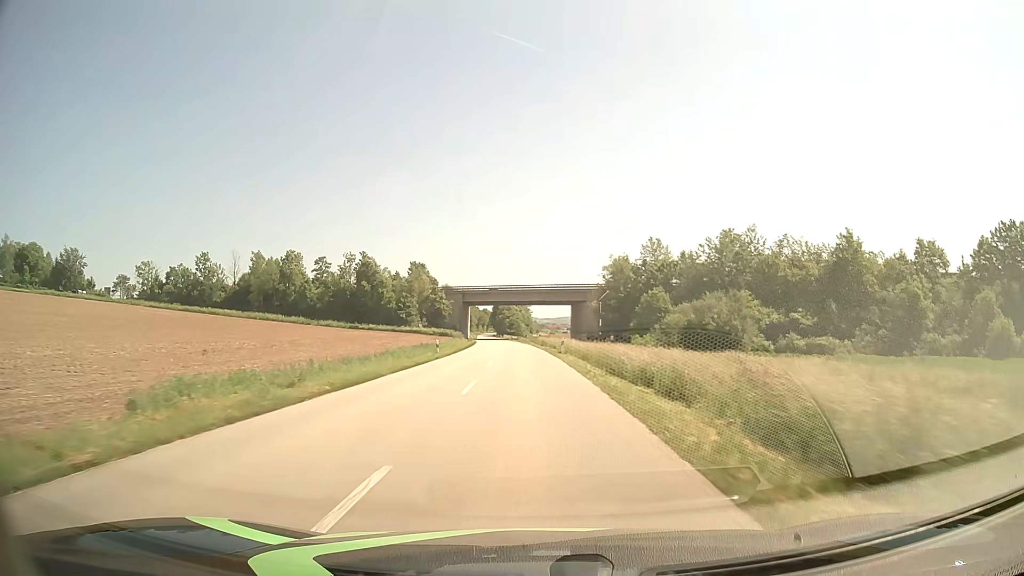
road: secondary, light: Day
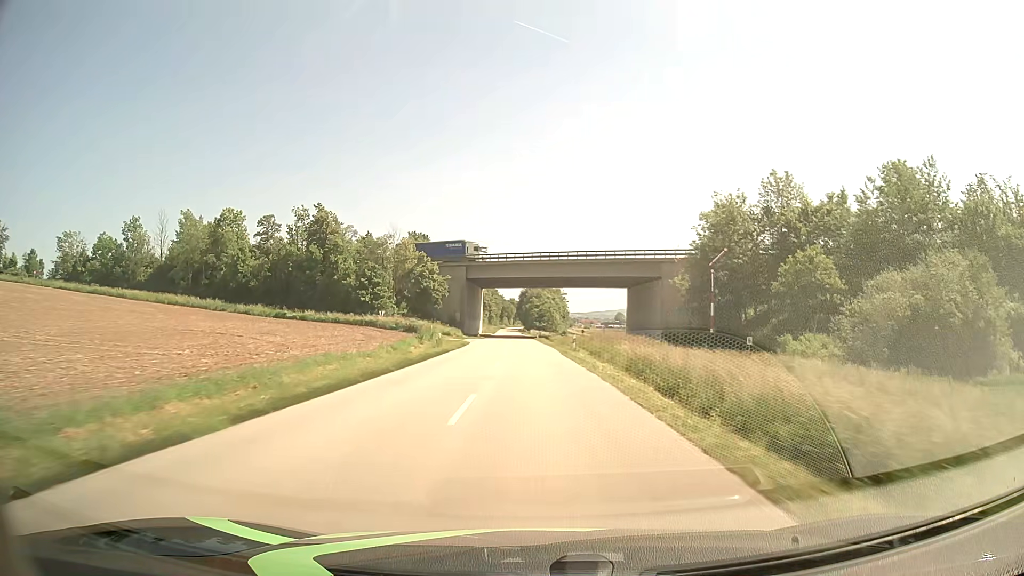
(-1.0, +52.8) m; -2°
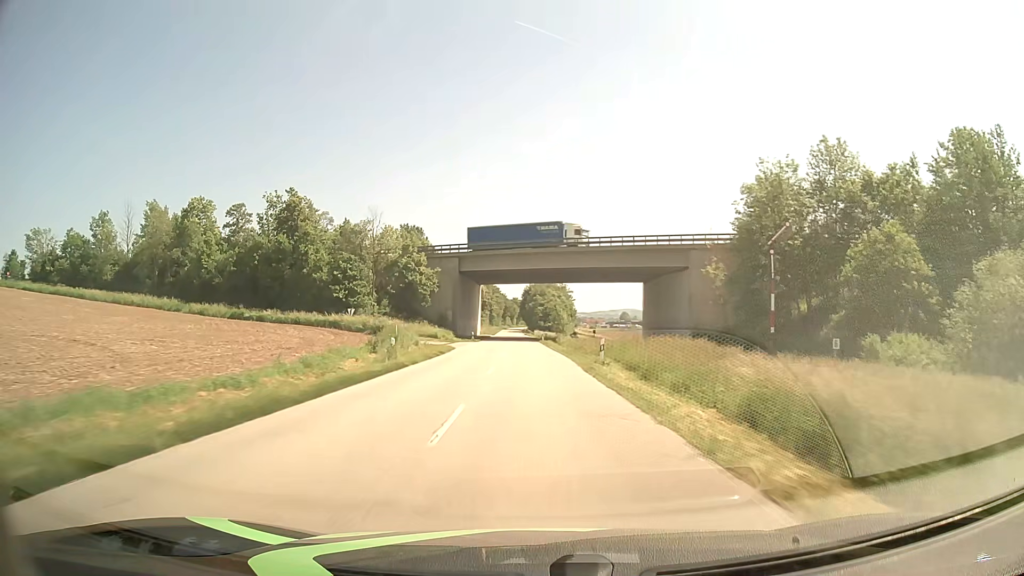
(0.0, +13.7) m; 0°
(0, +10) (0, +20) (0, +30) (-1, +40) (-1, +50) (-1, +60) (-1, +70) (-2, +80) (-2, +90) (-3, +100) m
